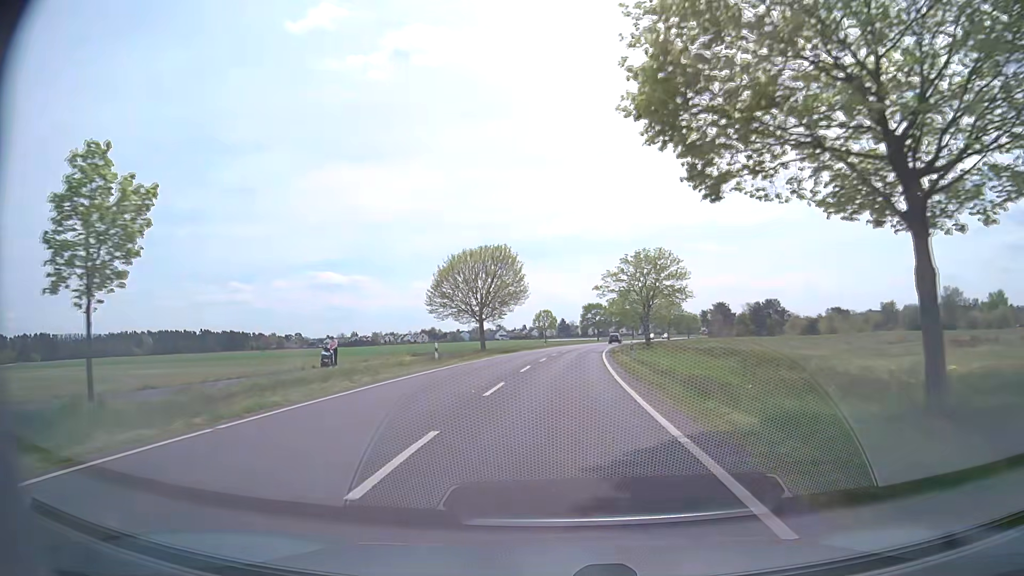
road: secondary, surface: asphalt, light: Day
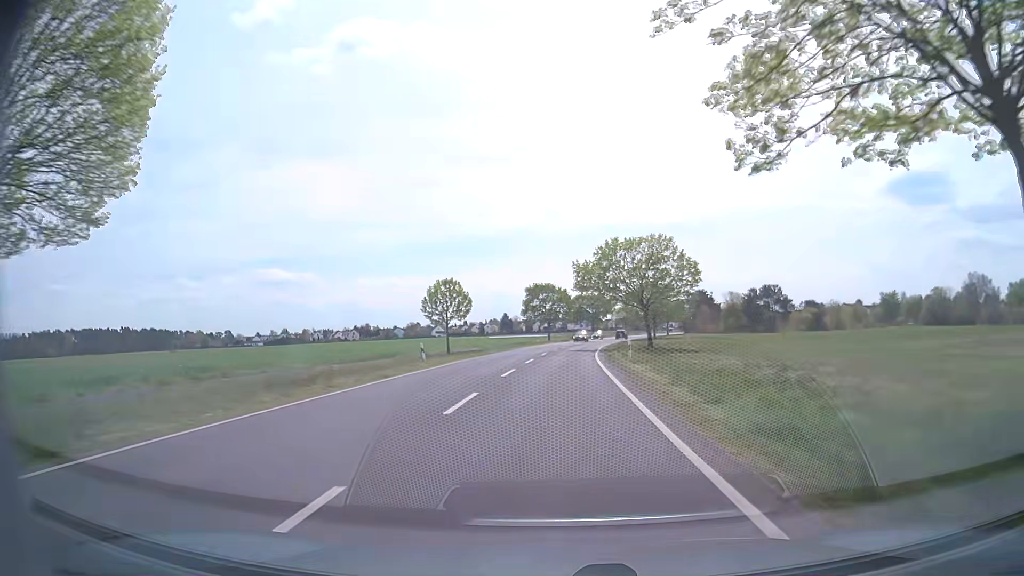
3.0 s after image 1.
(+2.4, +52.1) m; +5°
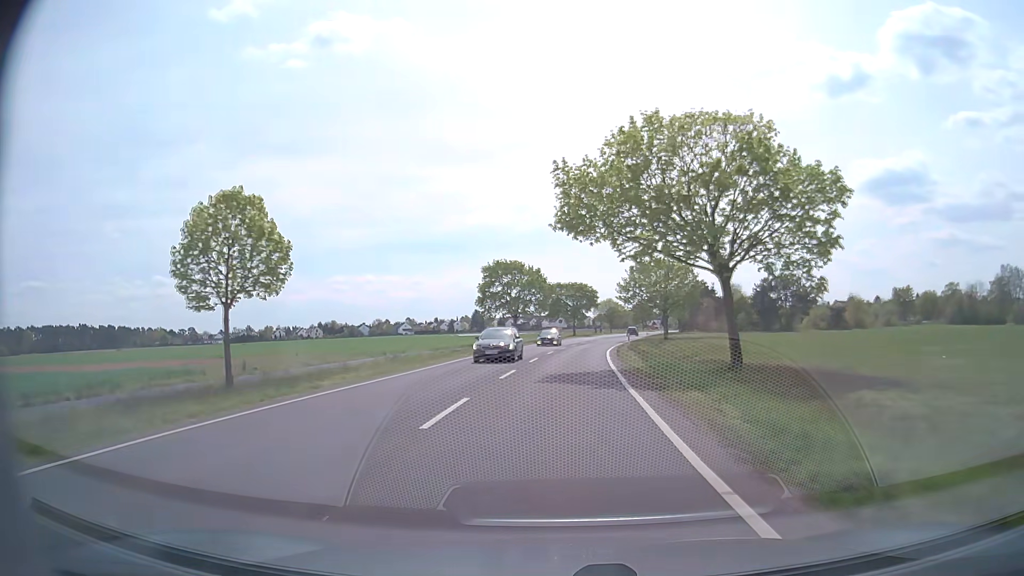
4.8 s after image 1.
(+0.6, +31.2) m; +2°
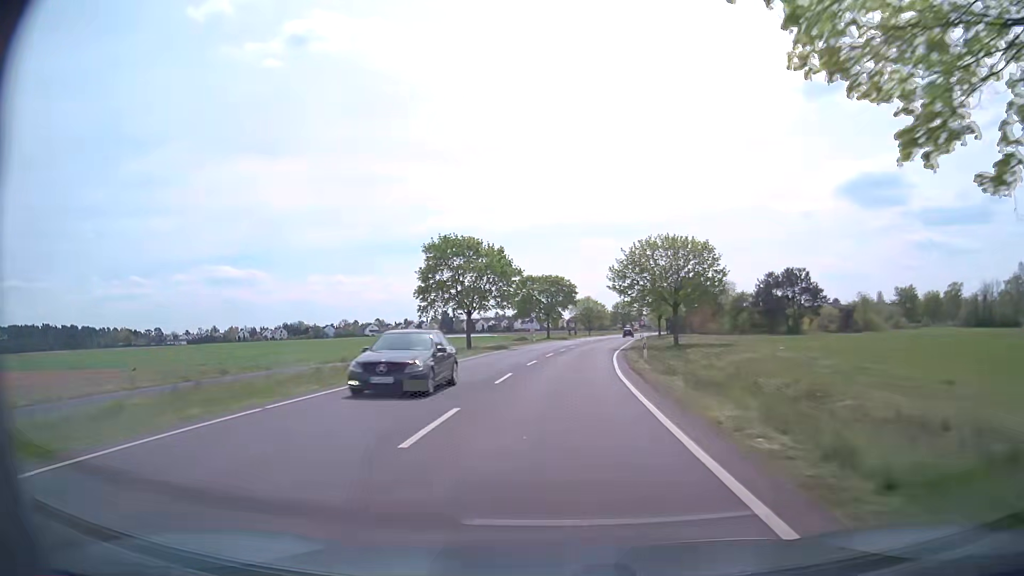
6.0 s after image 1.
(+0.3, +20.5) m; +2°
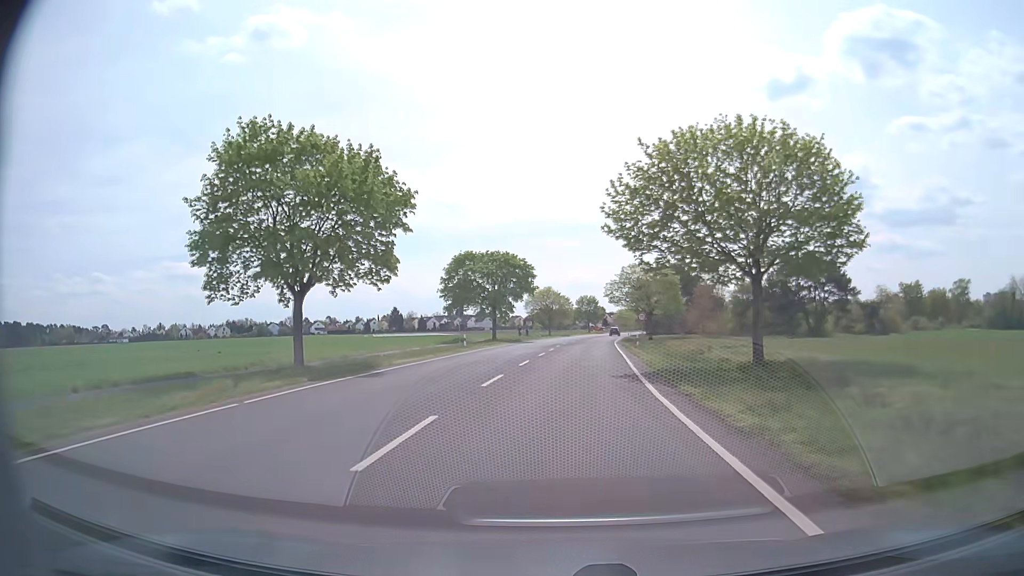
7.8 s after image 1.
(+1.1, +30.2) m; +4°
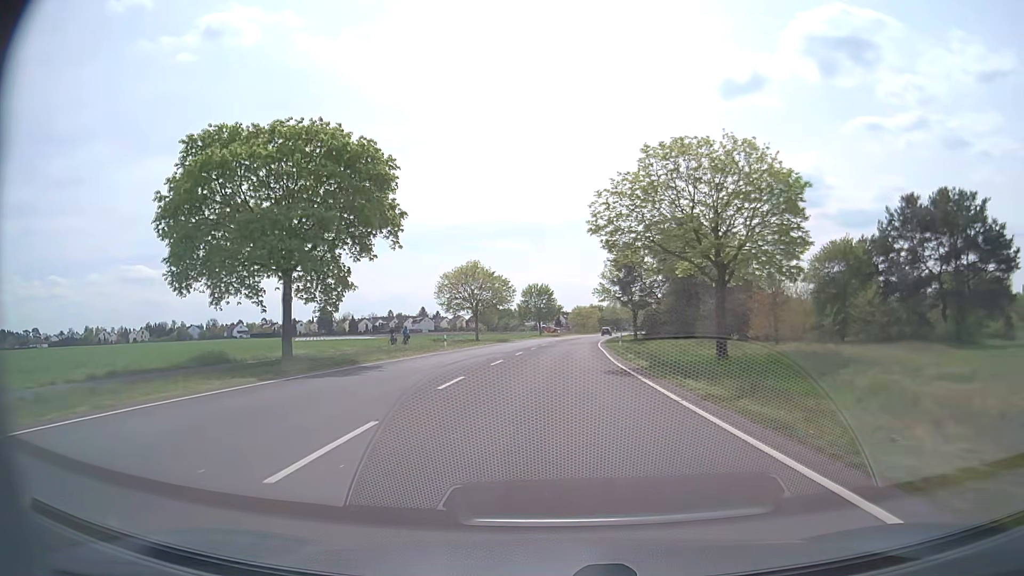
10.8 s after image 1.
(+2.3, +49.0) m; +4°
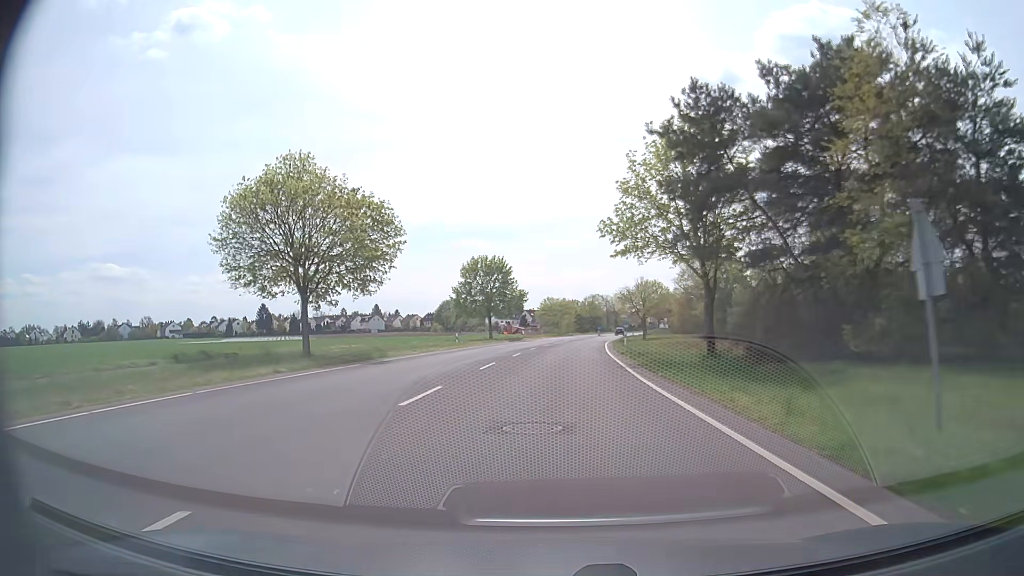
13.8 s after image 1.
(+1.0, +47.6) m; +3°
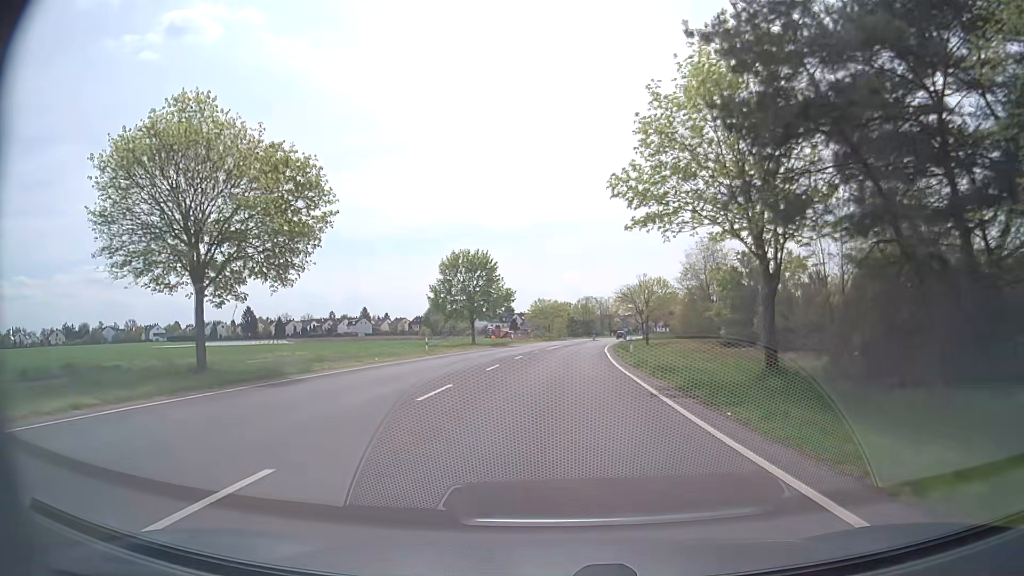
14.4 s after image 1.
(+0.1, +9.3) m; +1°
(0, +10) (0, +20) (+1, +30) (+1, +40) (+2, +50) (+2, +60) (+3, +70) (+4, +80) (+5, +90) (+7, +100) m
